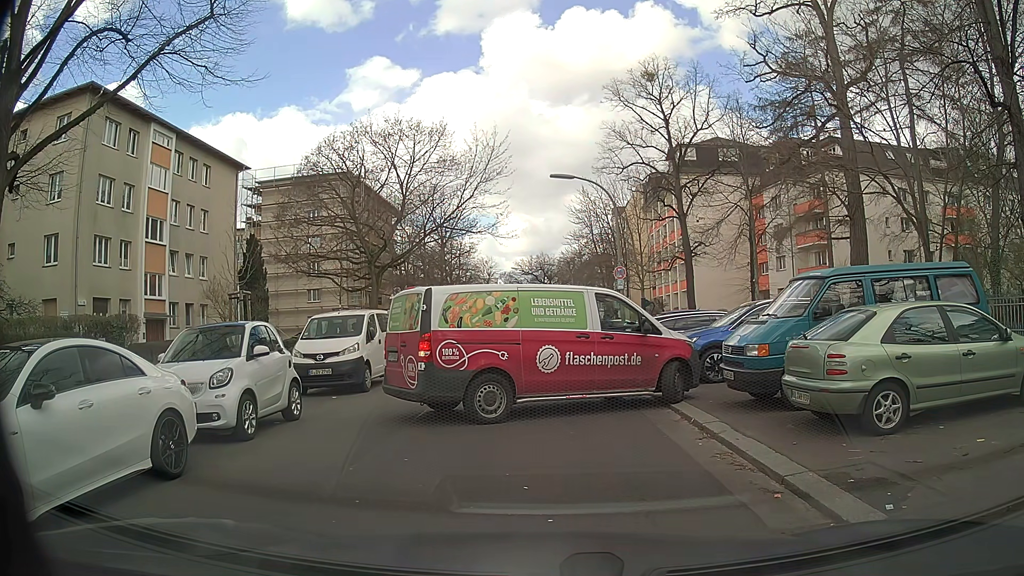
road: residential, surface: asphalt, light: Day
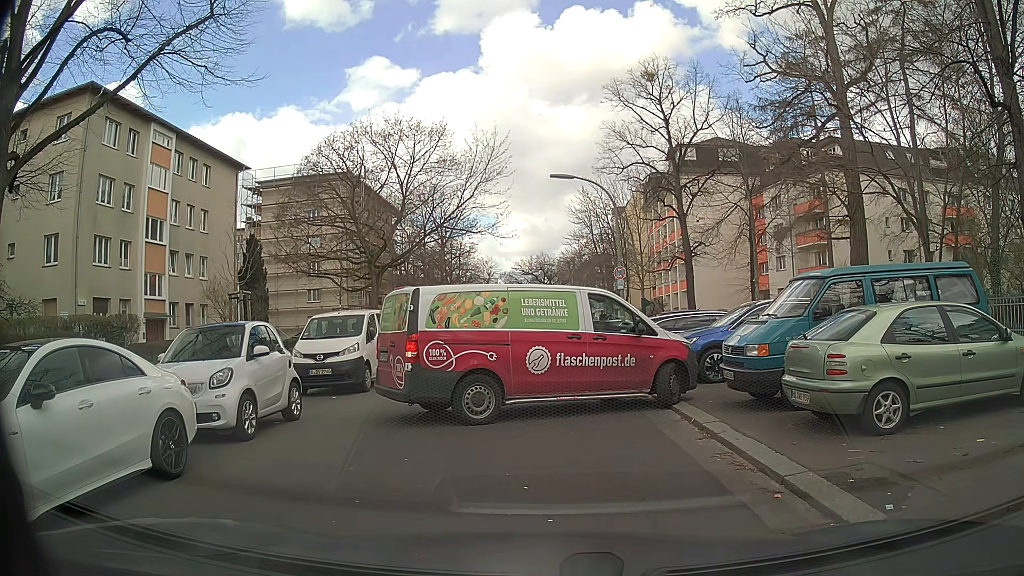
(0.0, 0.0) m; 0°
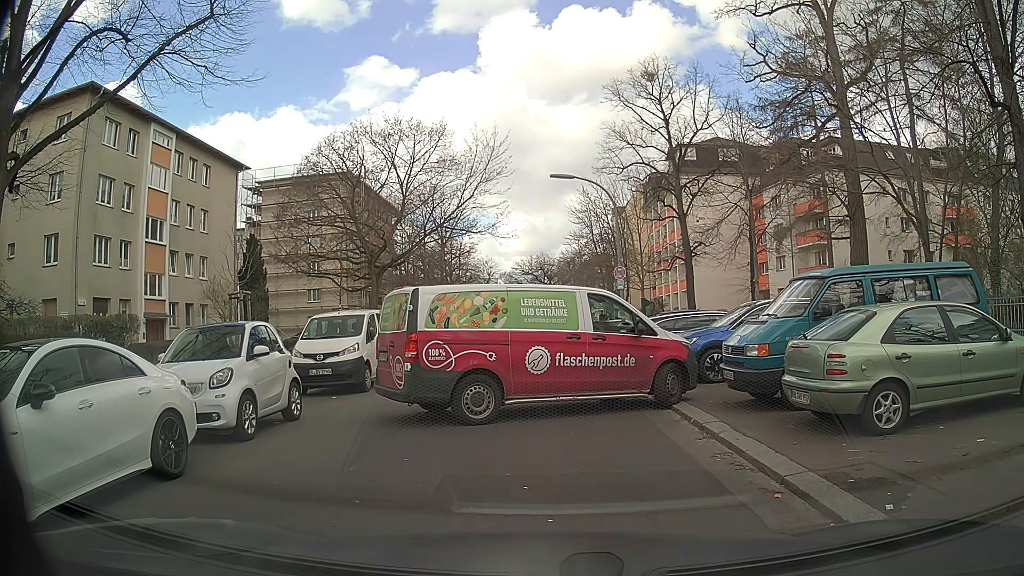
(0.0, 0.0) m; 0°
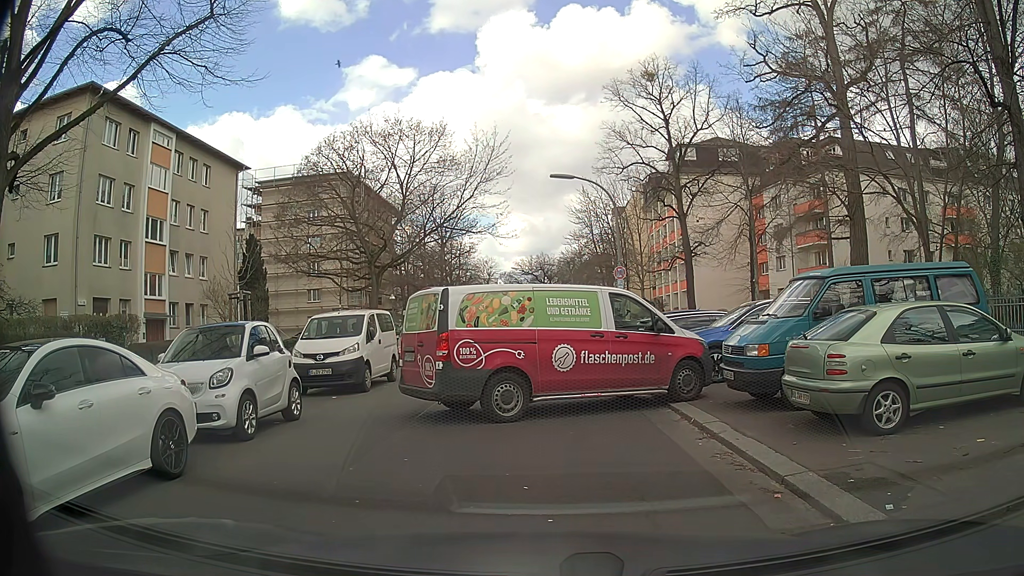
(0.0, 0.0) m; 0°
